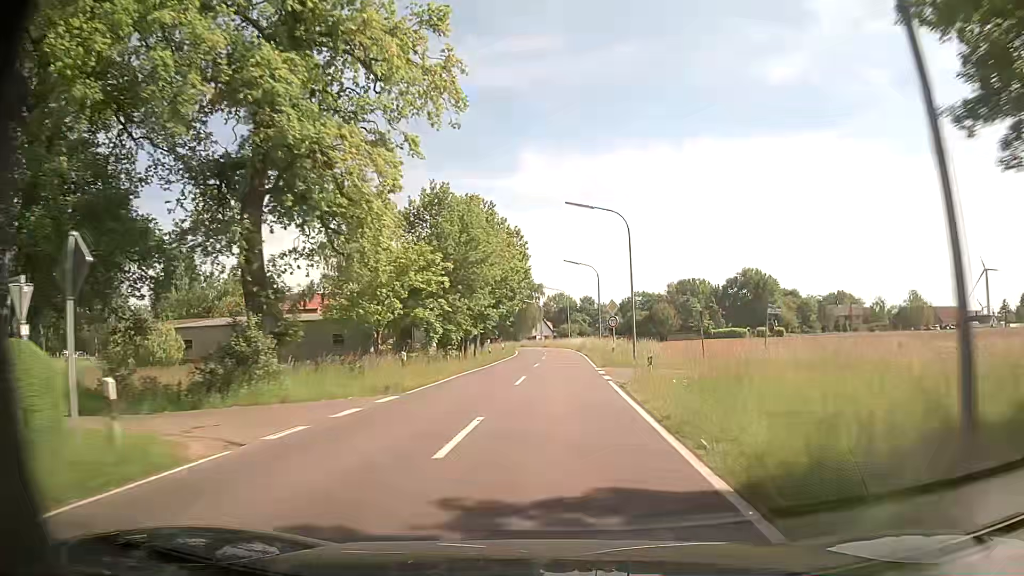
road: tertiary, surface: asphalt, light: Day
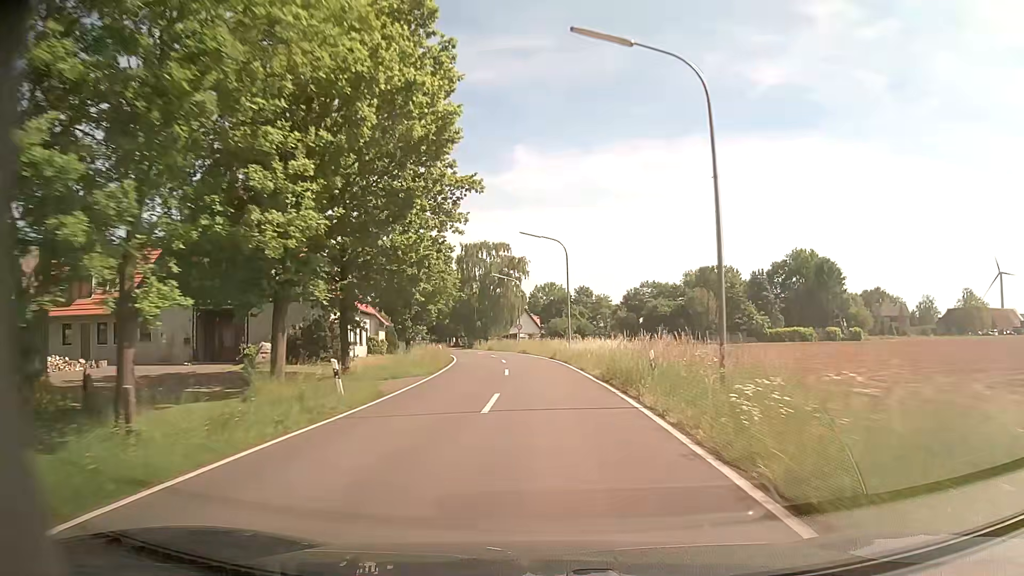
(+0.6, +43.3) m; +1°
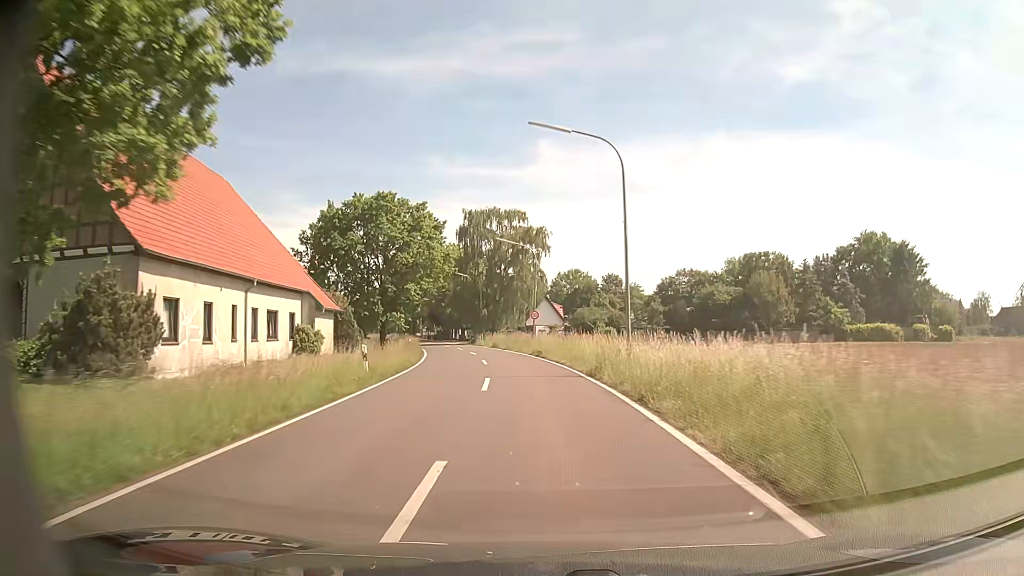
(-0.2, +20.5) m; -2°
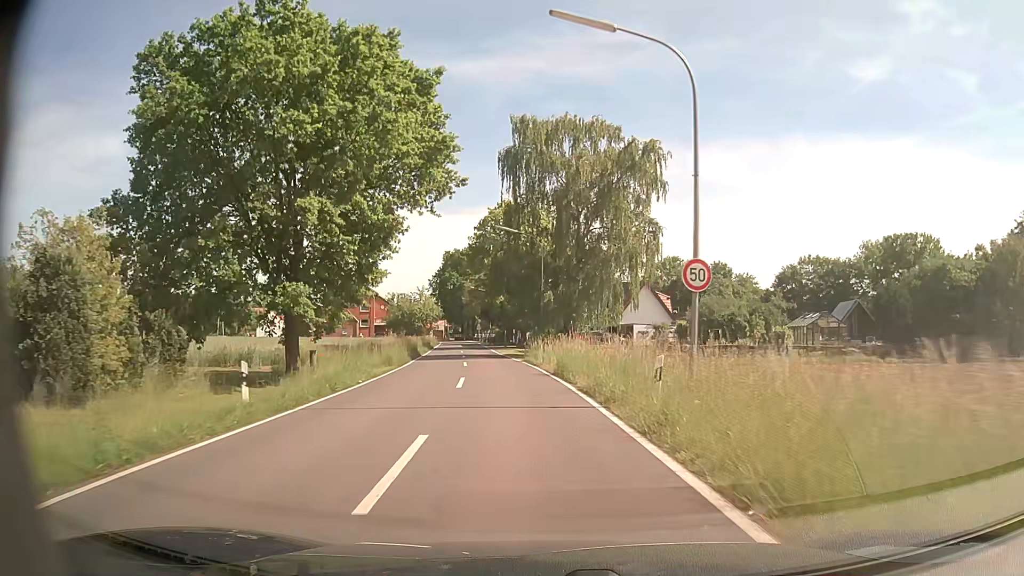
(-1.9, +33.1) m; -7°
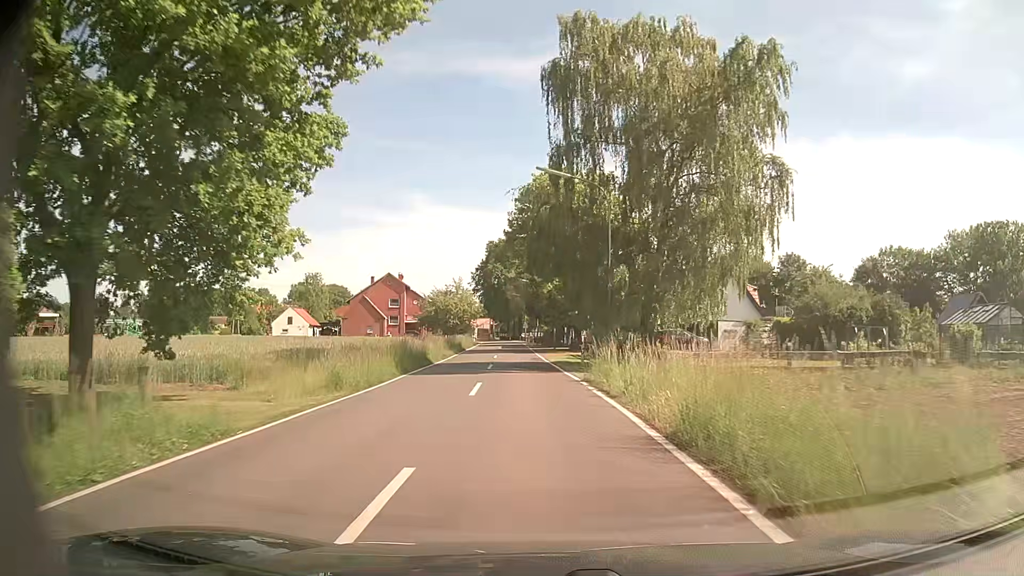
(-0.6, +14.0) m; -4°
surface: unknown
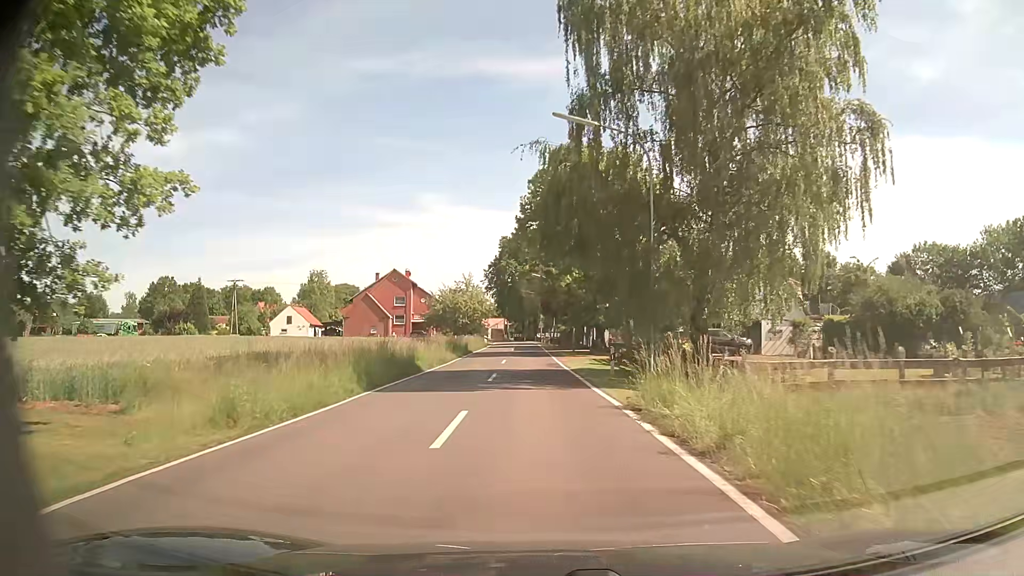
(-0.1, +6.7) m; -2°
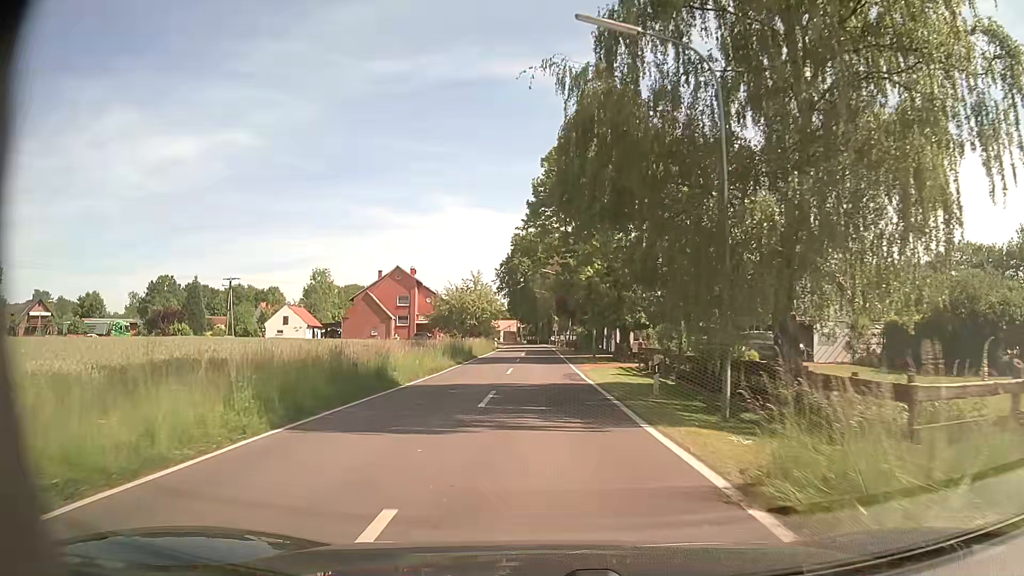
(-0.1, +6.6) m; -1°
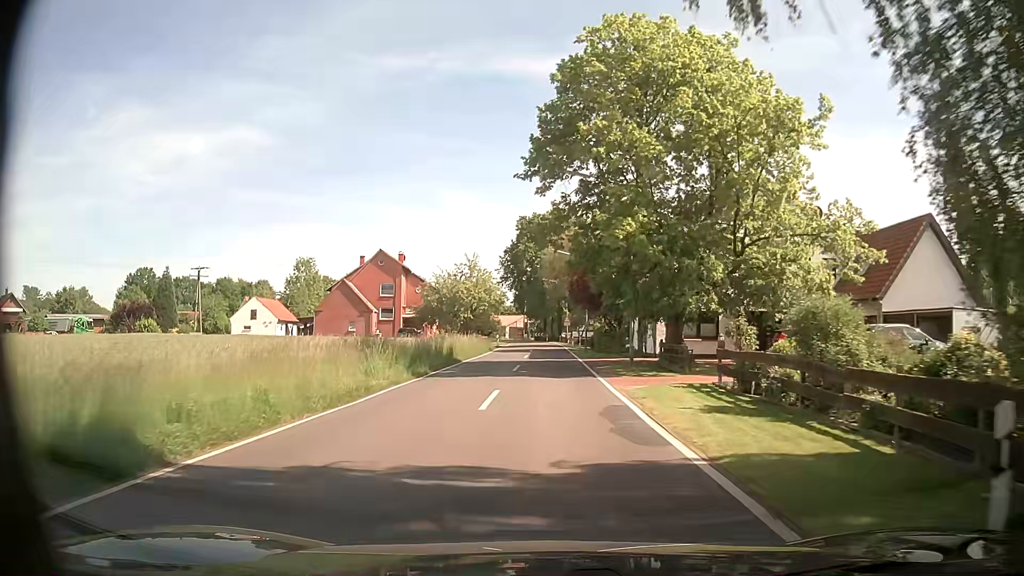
(-0.1, +13.3) m; -1°
(0, +10) (0, +20) (0, +30) (0, +40) (0, +50) (0, +60) (0, +70) (0, +80) (-1, +90) (-2, +100) m
